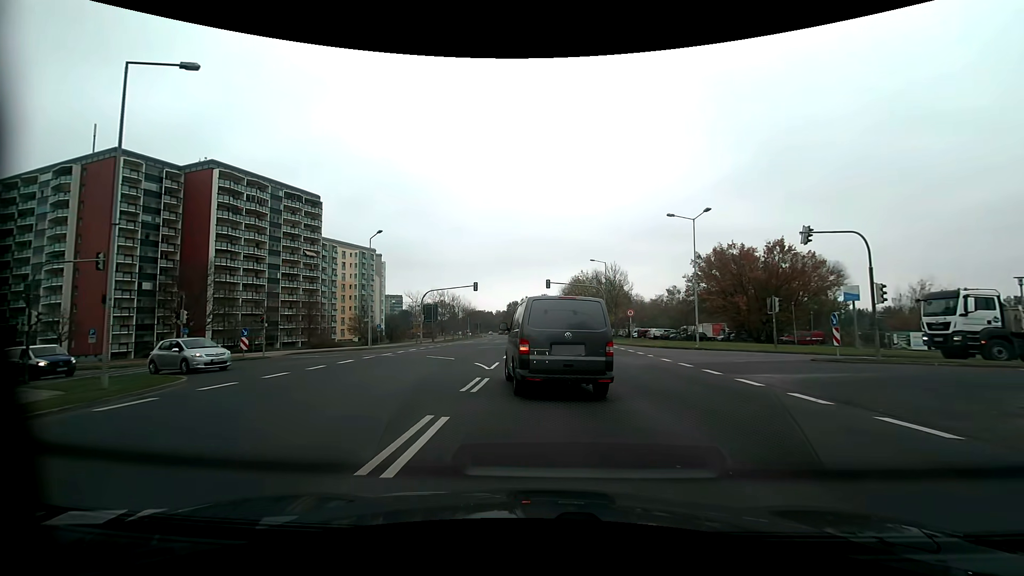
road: secondary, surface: asphalt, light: Day
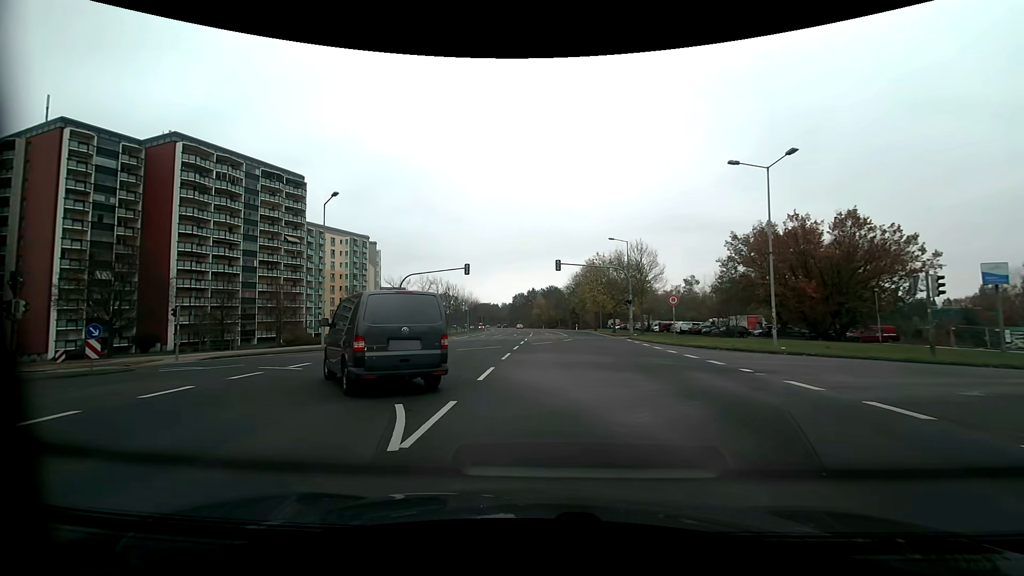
(0.0, +11.6) m; -1°
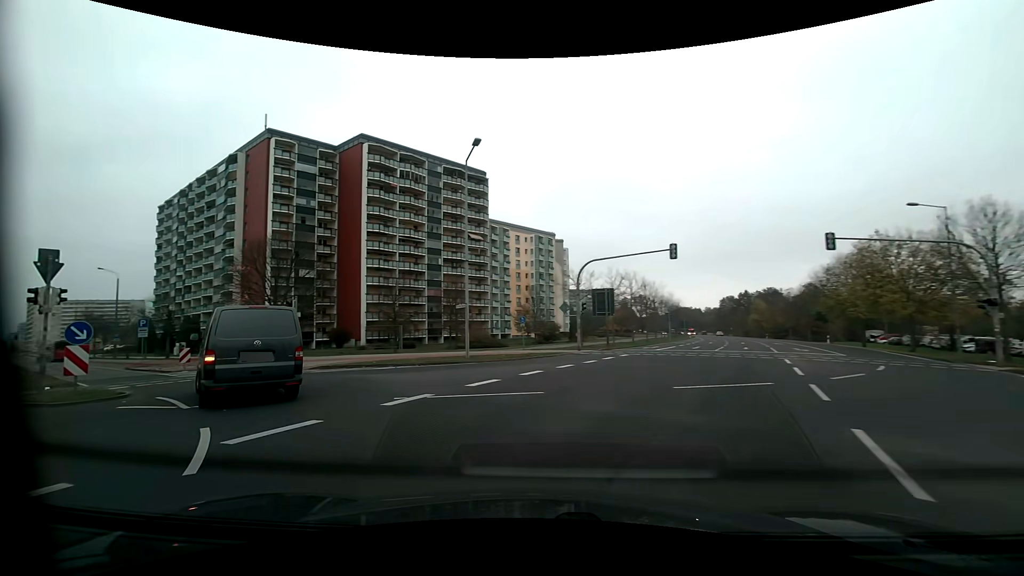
(-1.8, +12.4) m; -23°
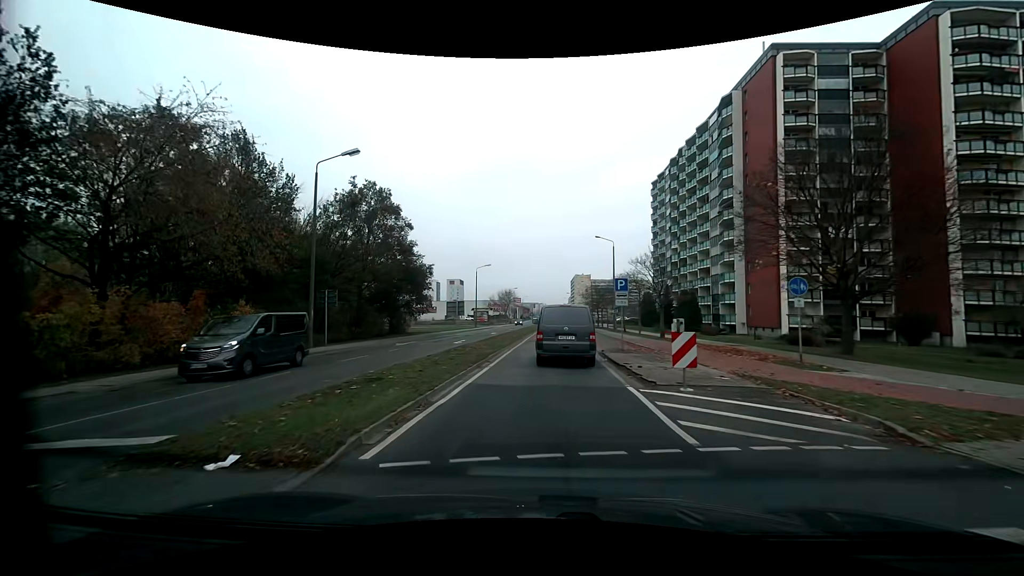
(-11.0, +17.7) m; -51°
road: tertiary
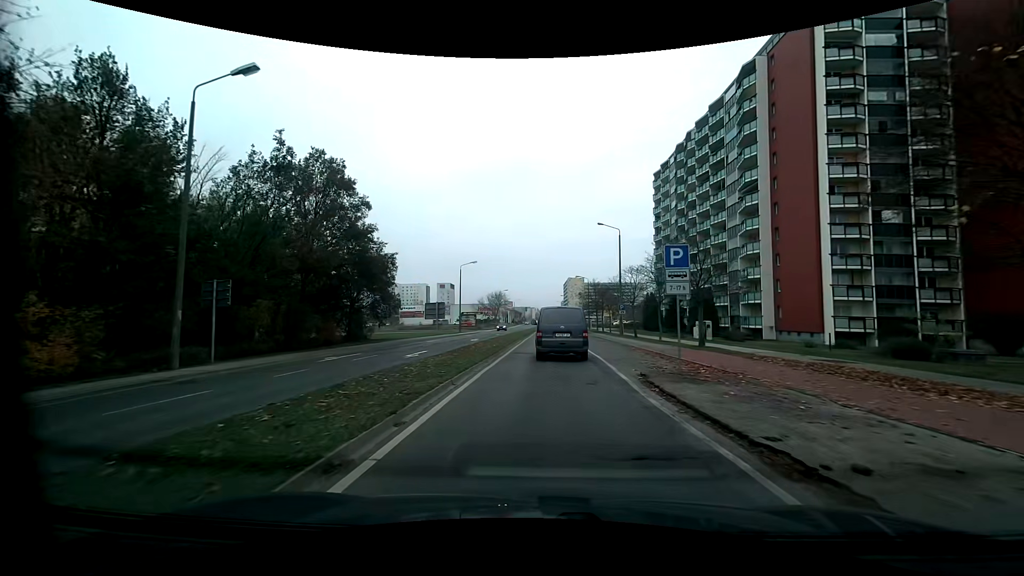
(0.0, +10.5) m; +1°
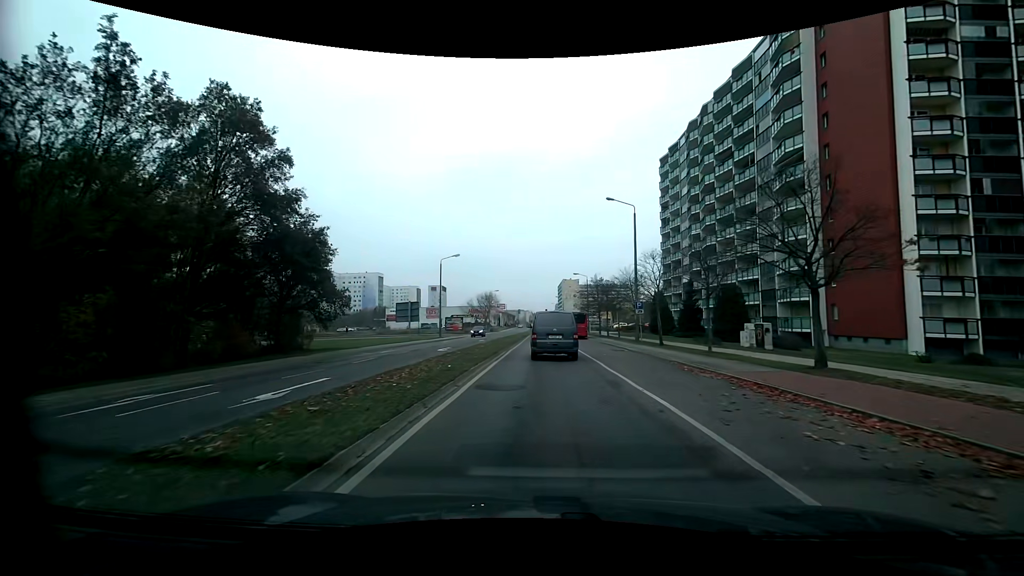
(+0.1, +11.6) m; 0°
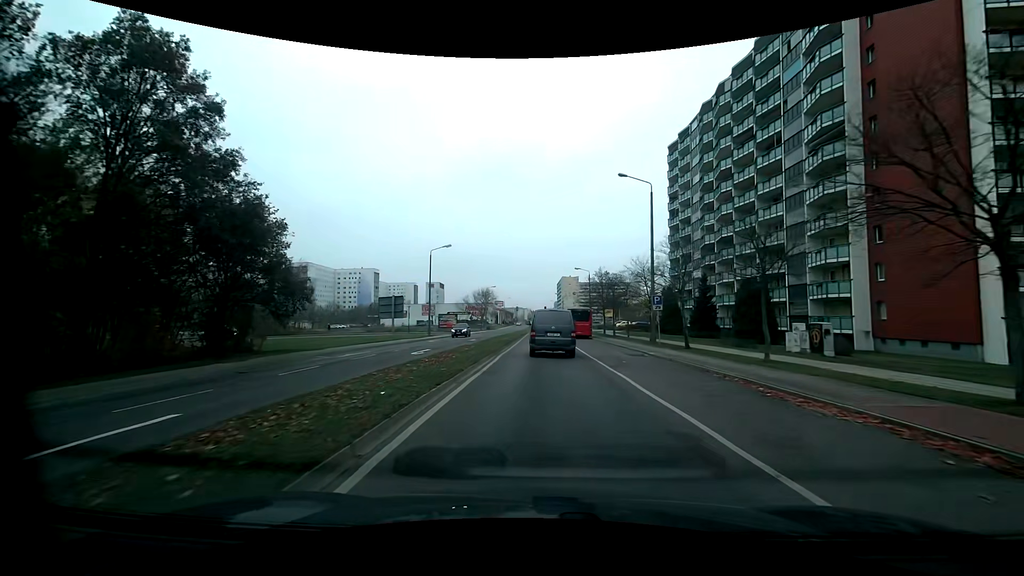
(0.0, +6.2) m; 0°
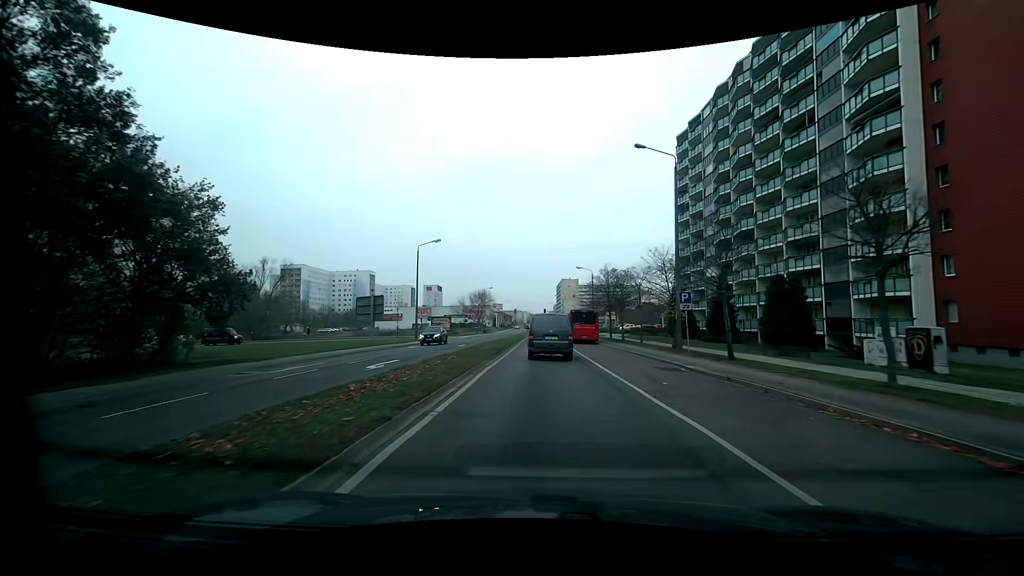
(0.0, +6.3) m; +1°
